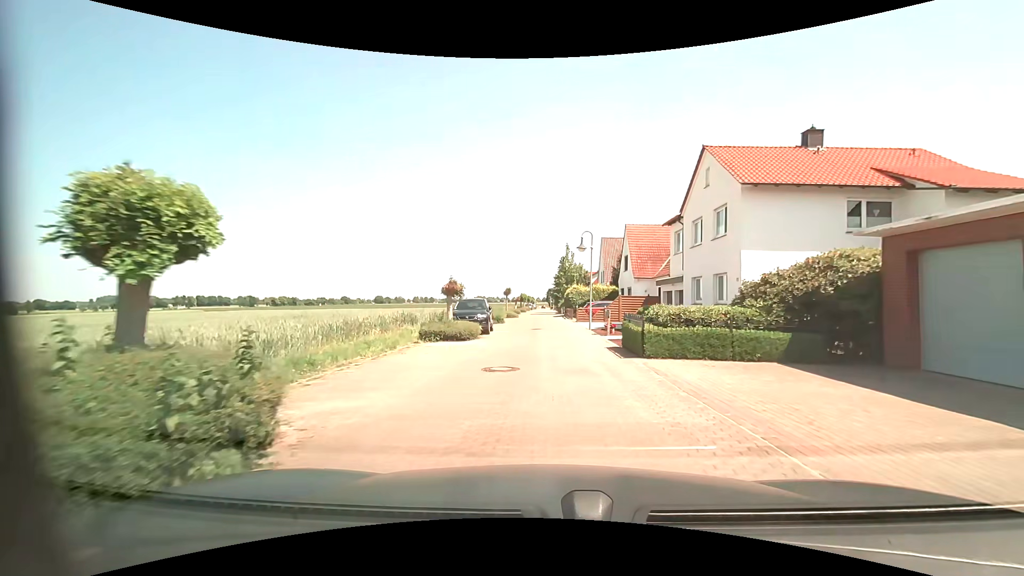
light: Day
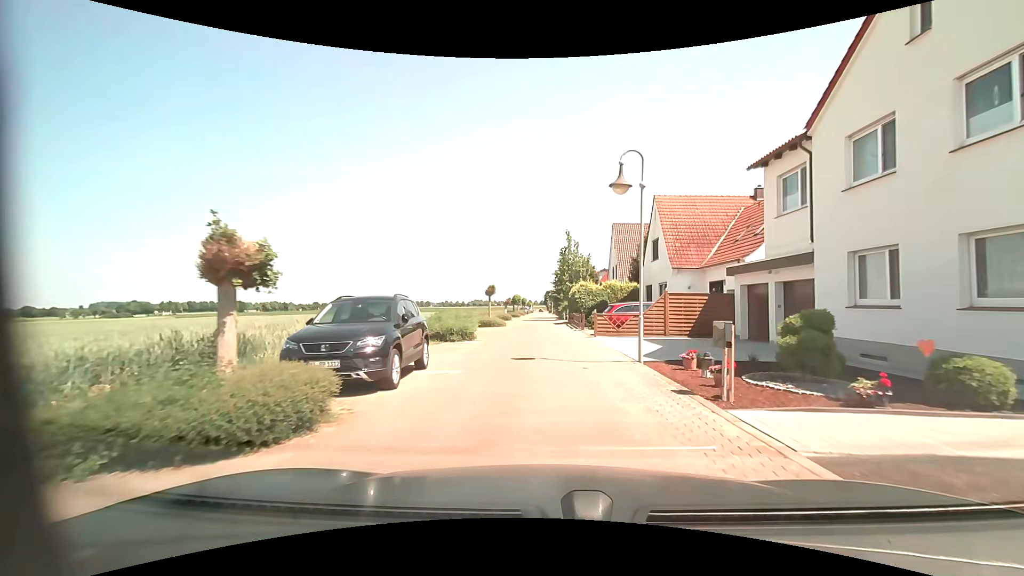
(+0.2, +13.5) m; 0°
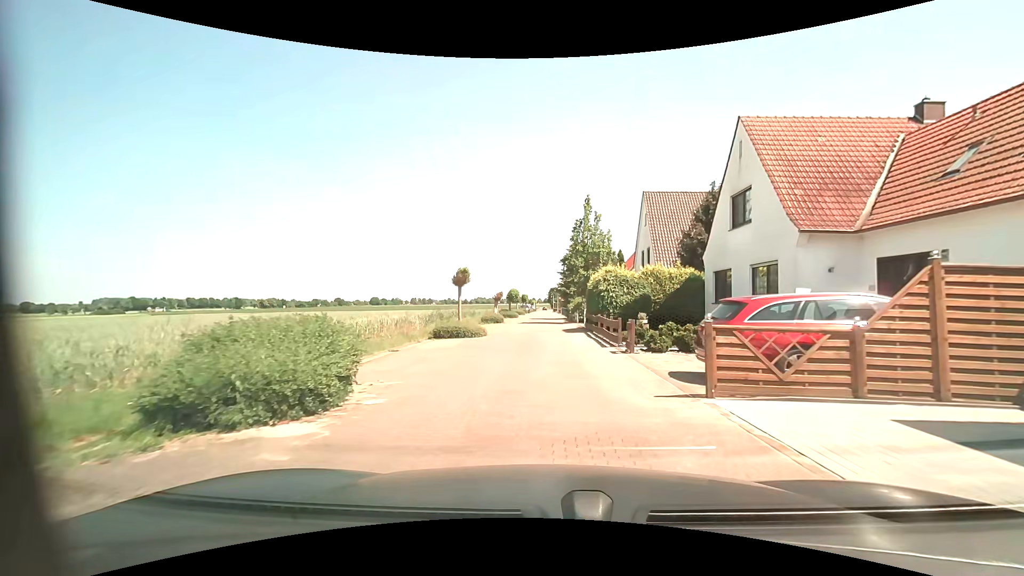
(+0.1, +13.9) m; 0°
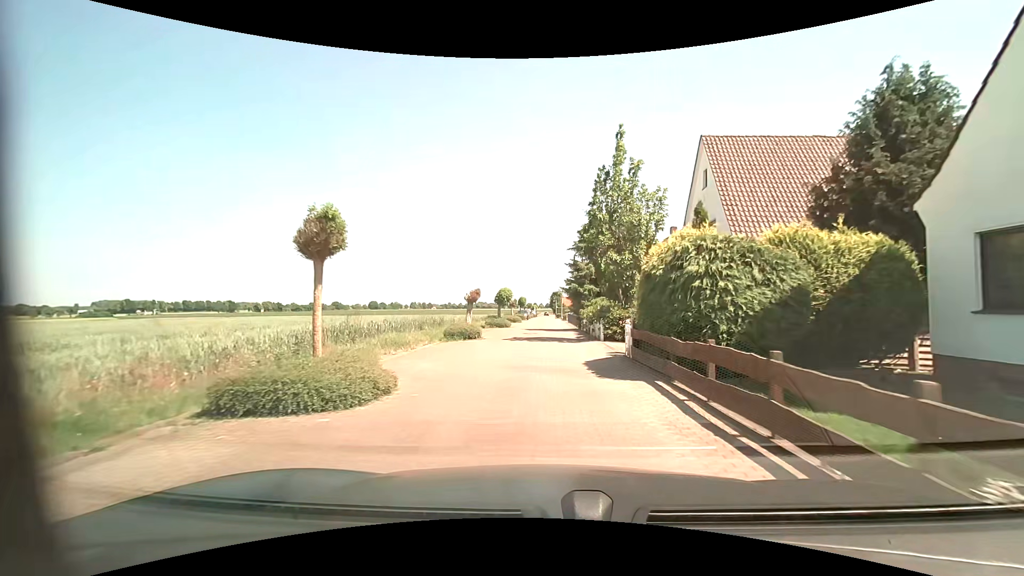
(0.0, +13.8) m; +1°
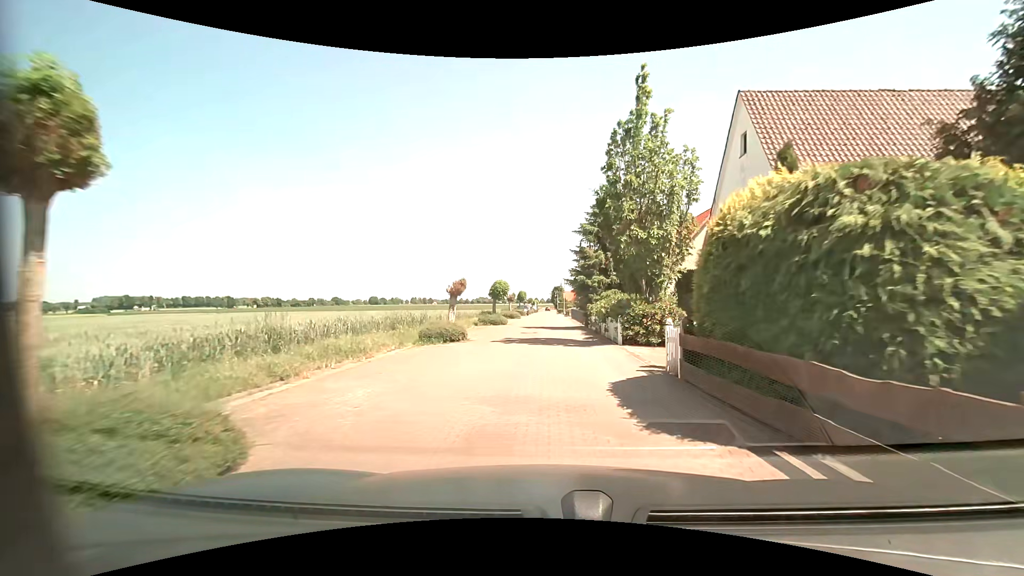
(0.0, +4.6) m; -1°
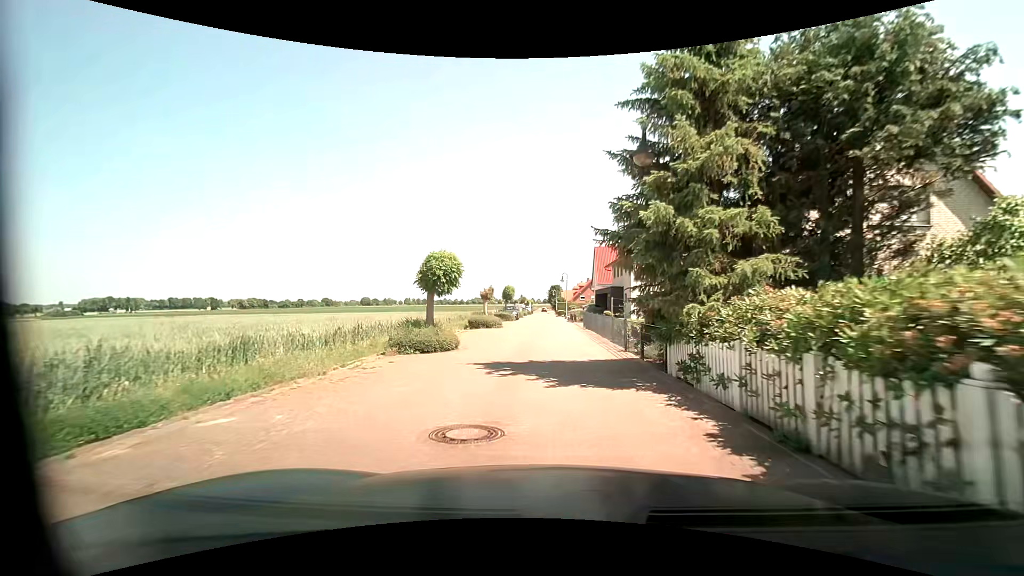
(+0.1, +18.1) m; 0°
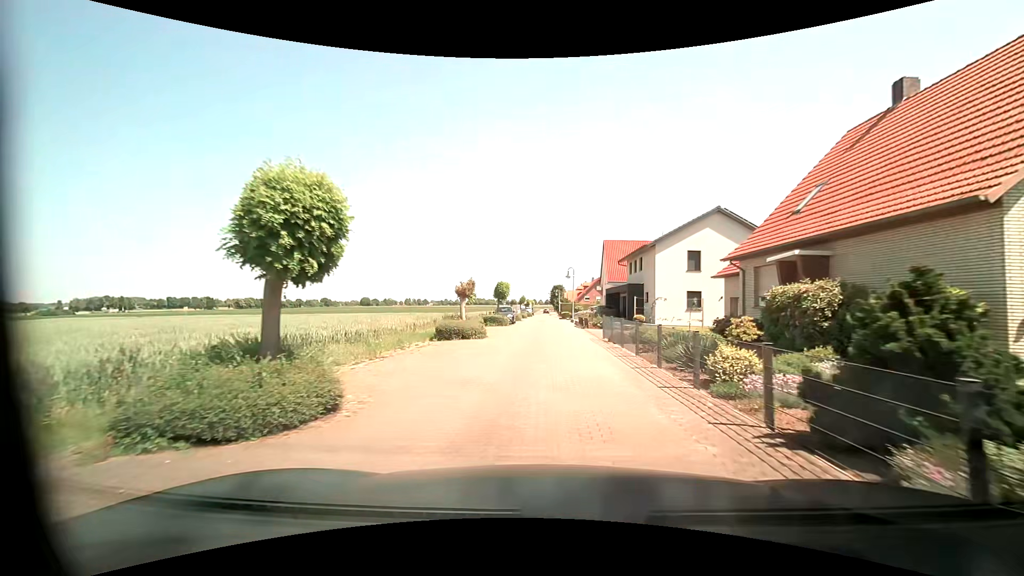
(+0.1, +9.1) m; +1°
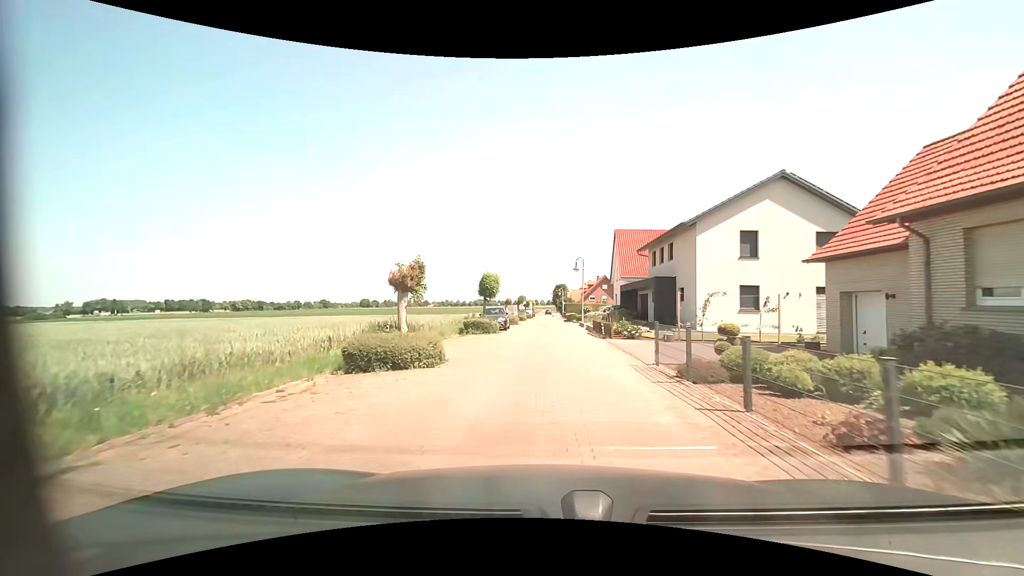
(+0.1, +9.4) m; 0°
